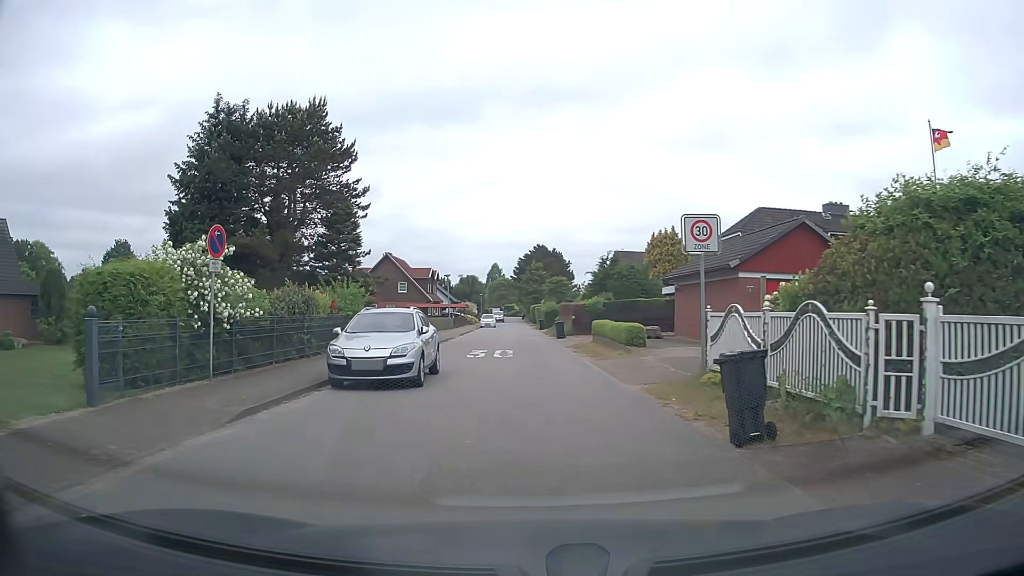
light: Day
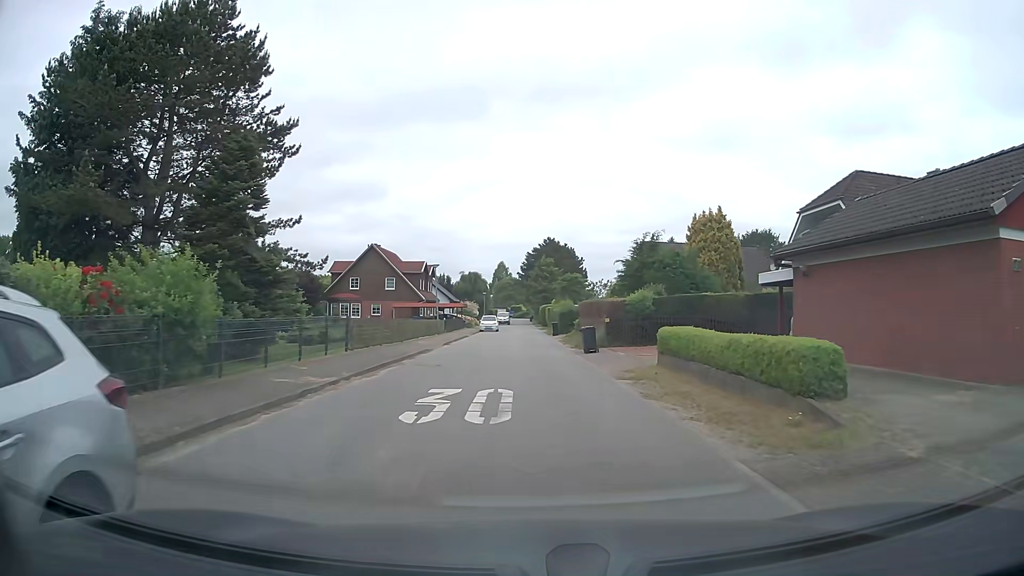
(-0.1, +13.2) m; 0°
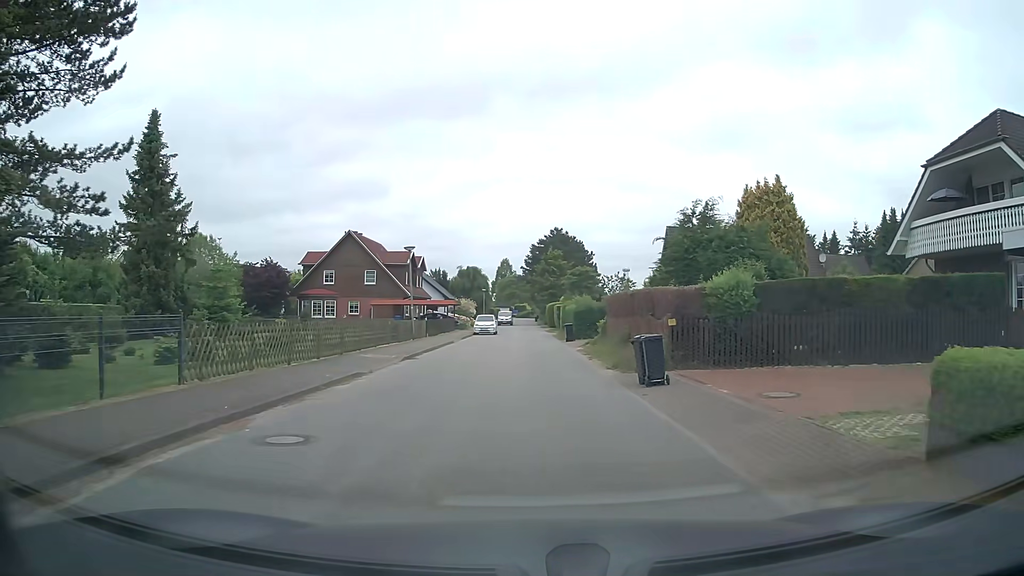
(0.0, +11.7) m; 0°
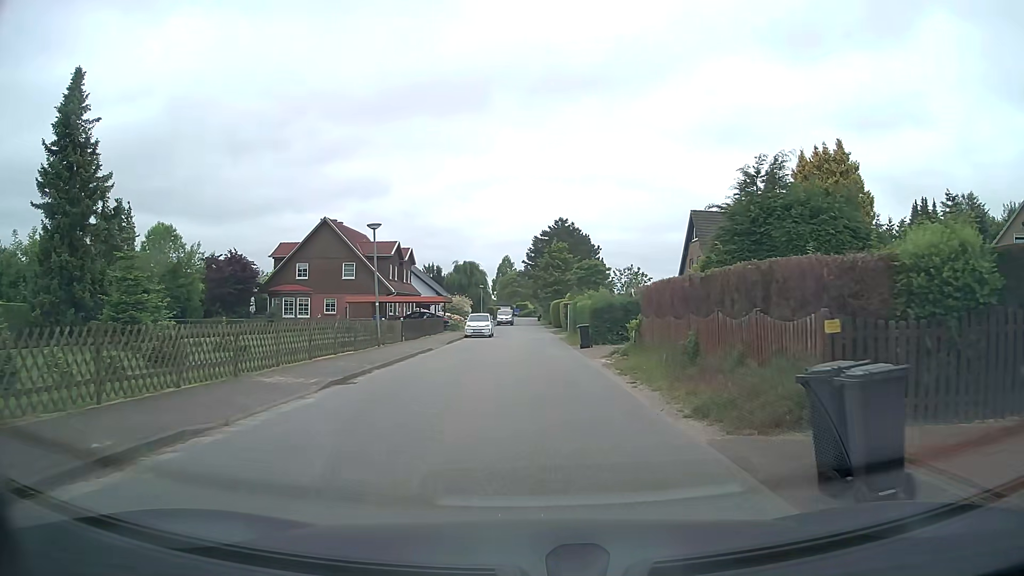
(0.0, +8.5) m; 0°
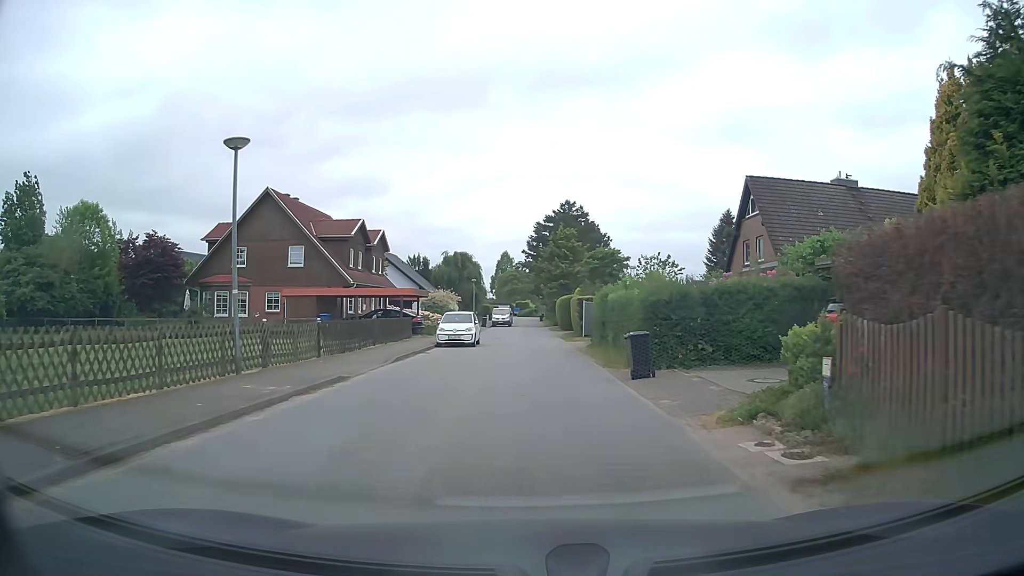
(0.0, +13.2) m; 0°
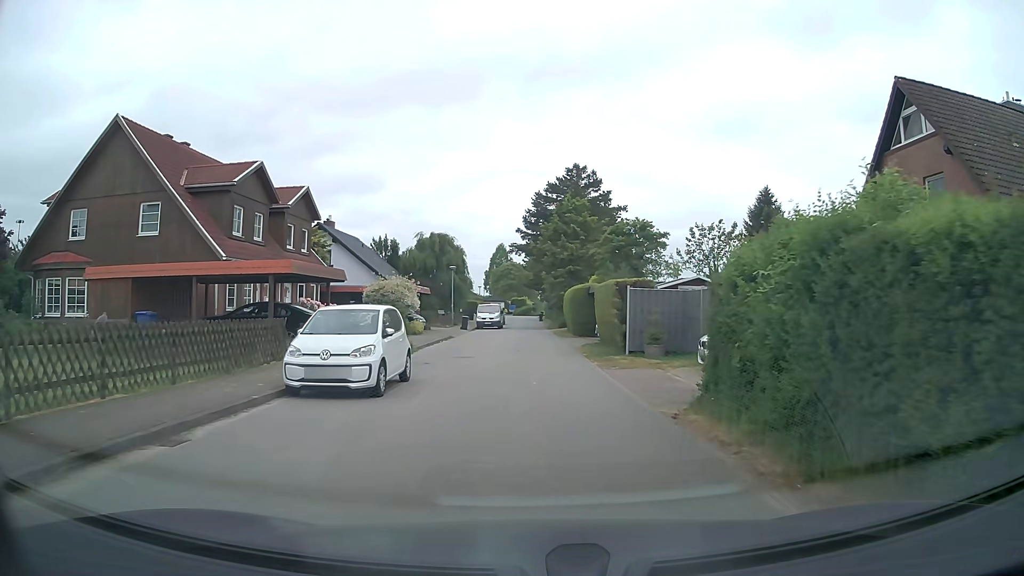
(+0.1, +17.6) m; +1°
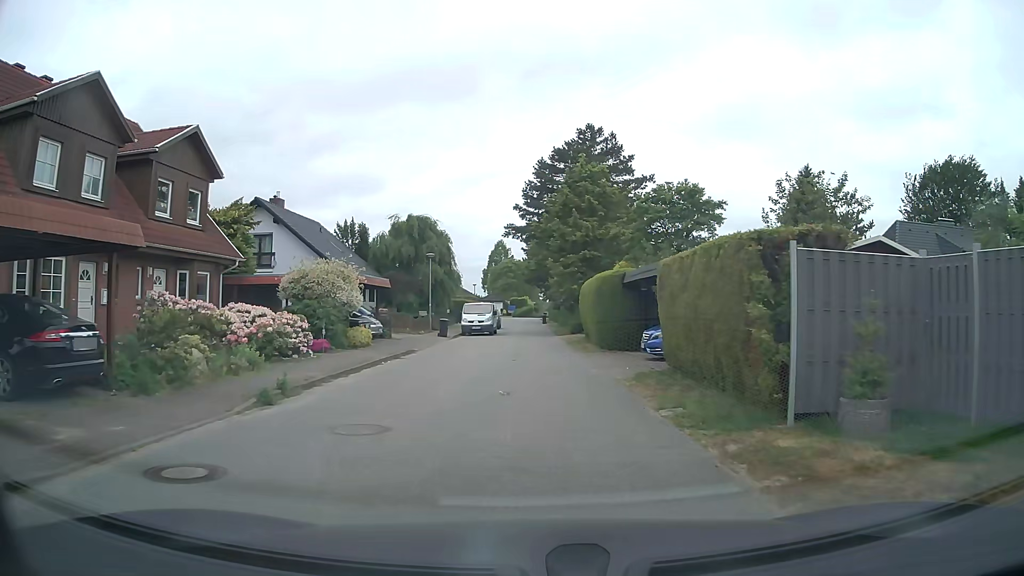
(0.0, +12.6) m; -1°
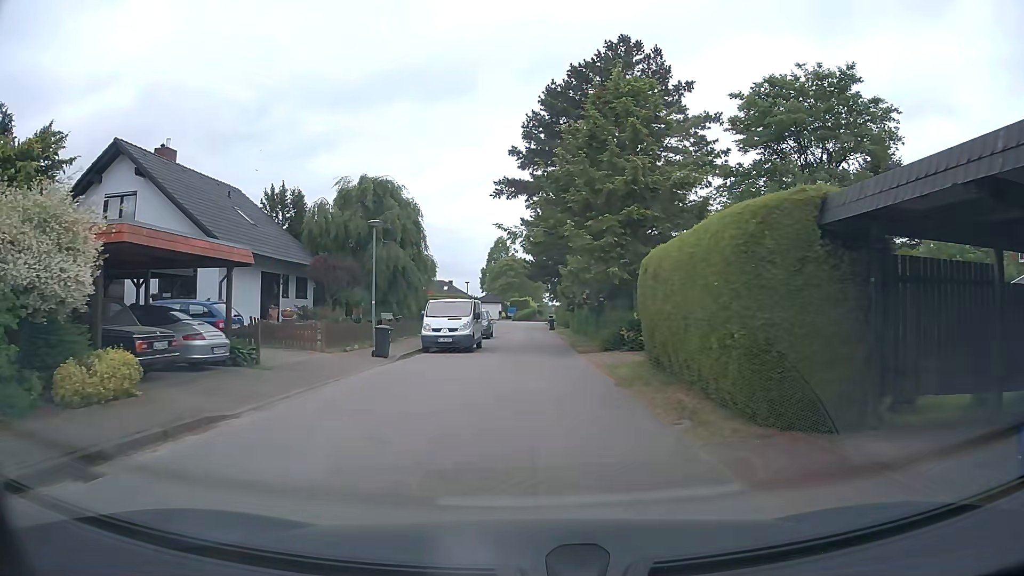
(+0.1, +15.6) m; +1°
